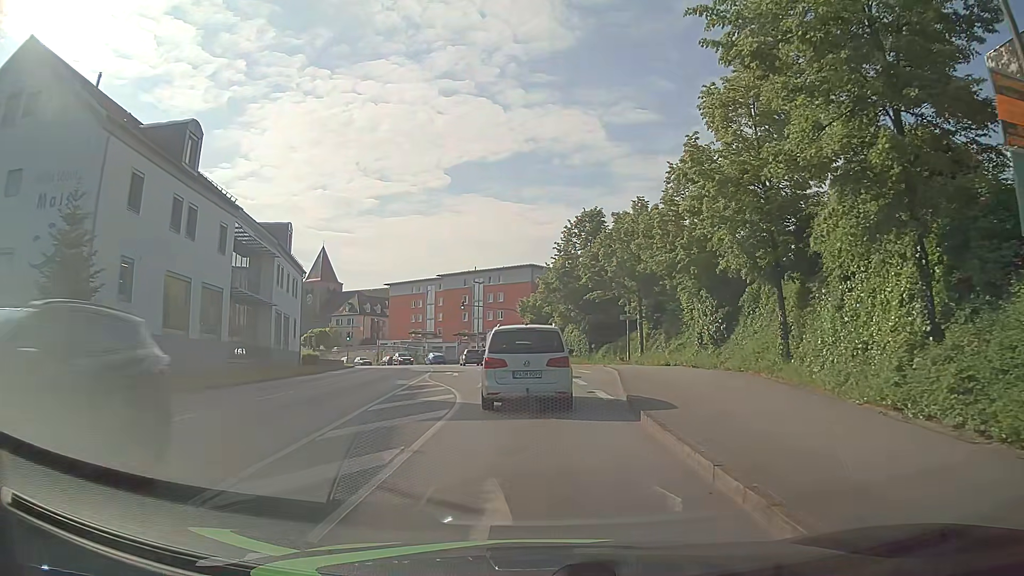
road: tertiary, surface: asphalt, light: Day
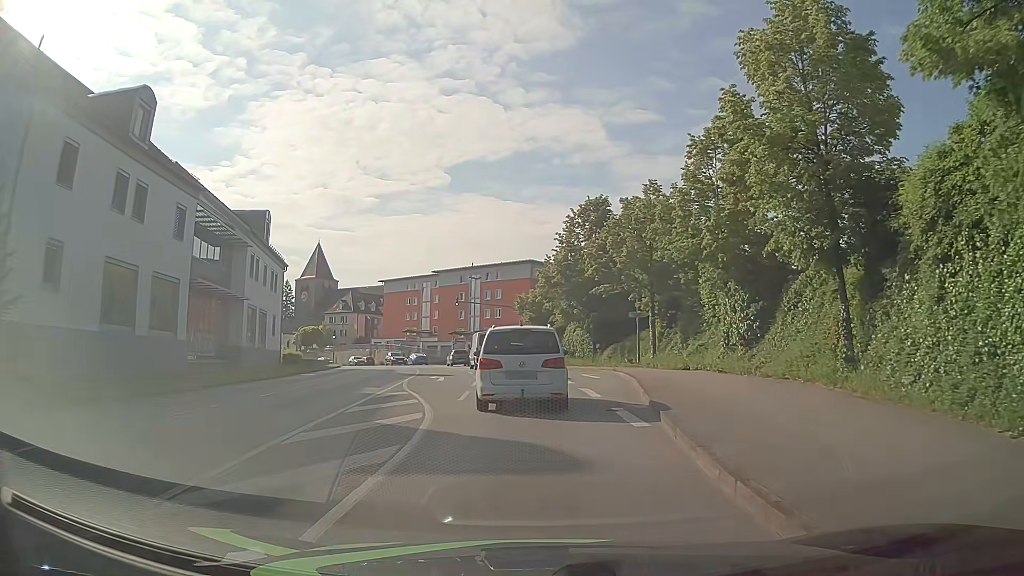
(0.0, +4.6) m; -1°
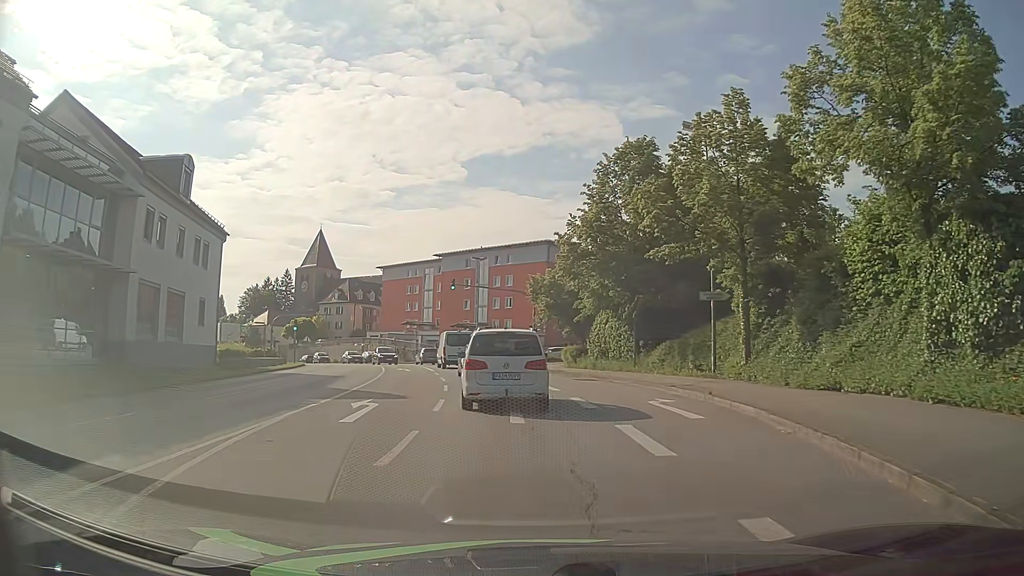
(0.0, +14.5) m; -1°
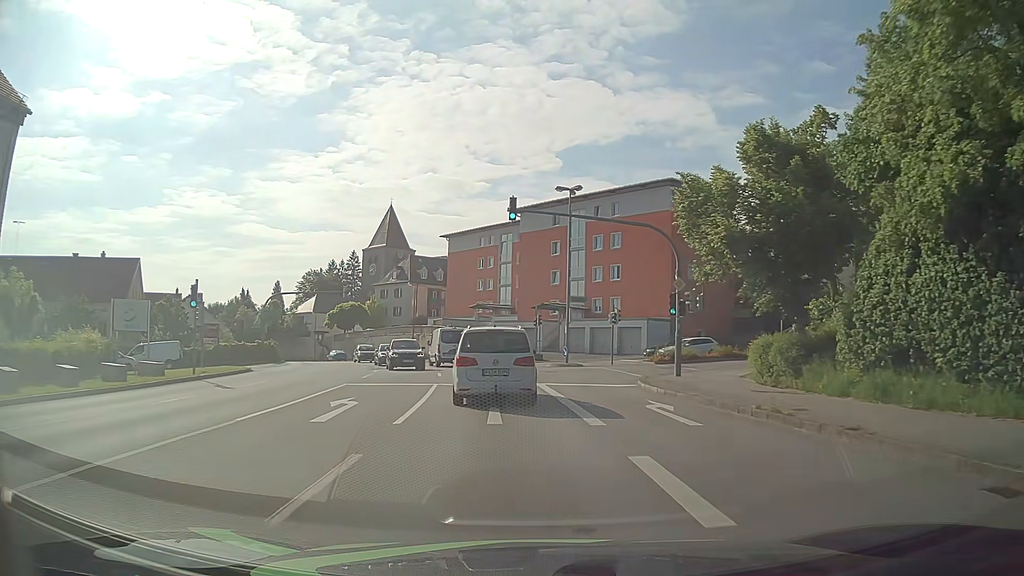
(-1.6, +26.9) m; -8°
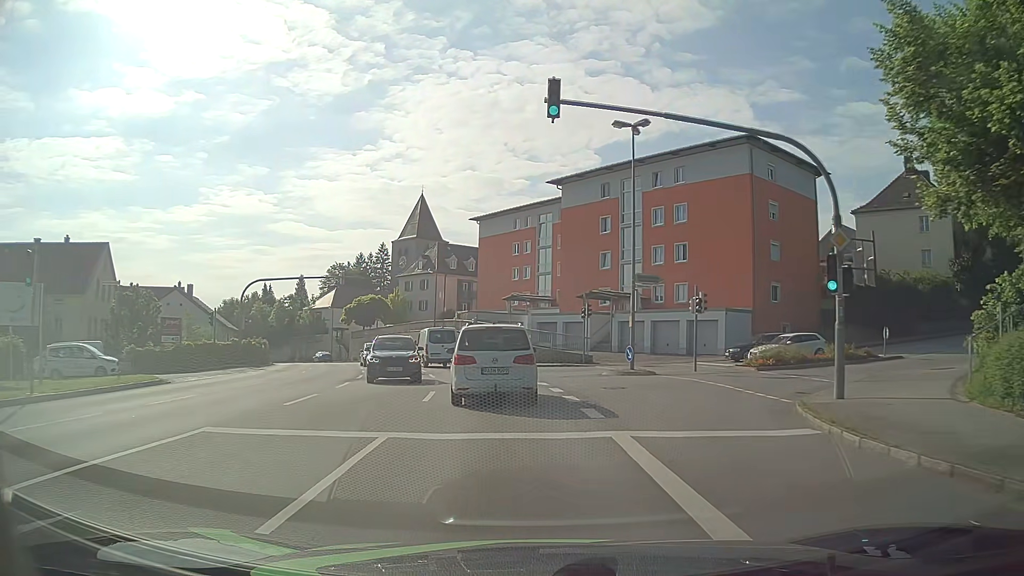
(-0.4, +11.6) m; -3°
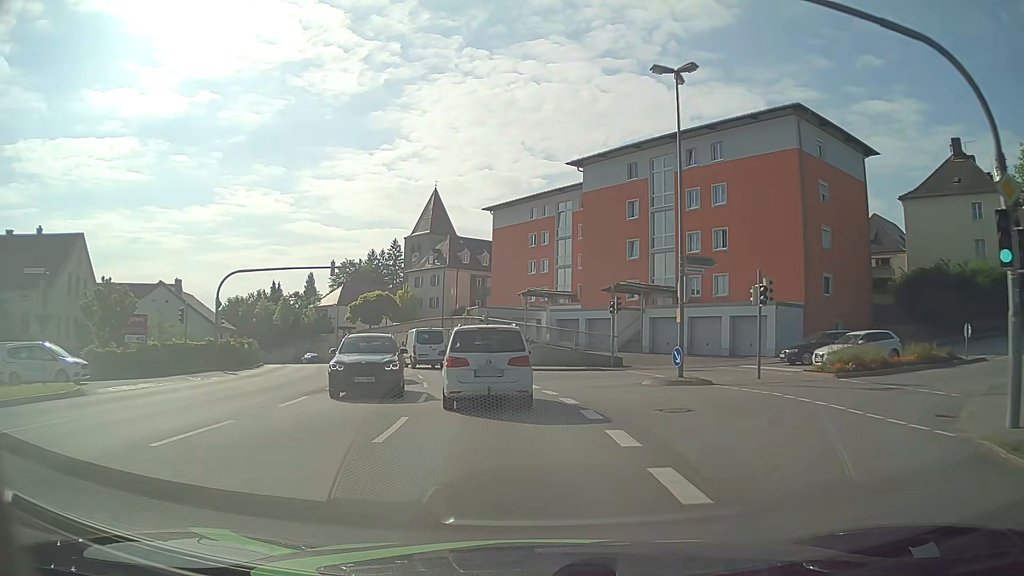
(-0.1, +5.9) m; -2°
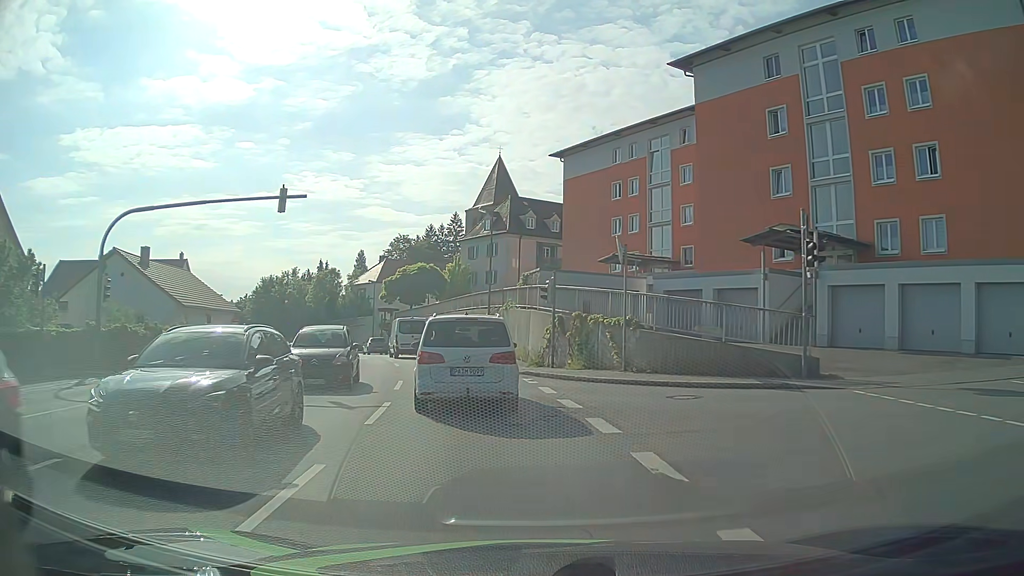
(-0.8, +17.1) m; -6°
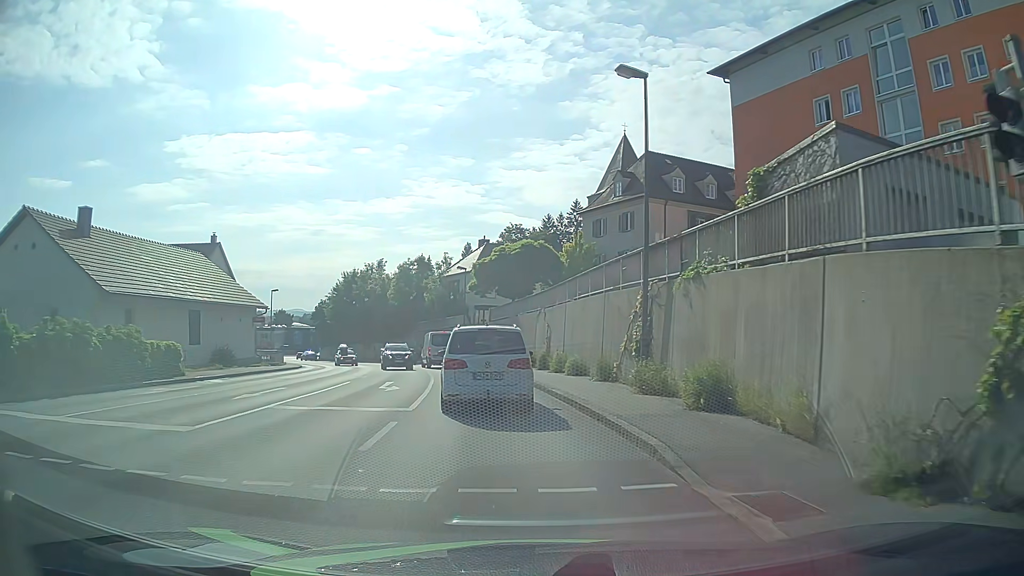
(-2.0, +20.0) m; -11°
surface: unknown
(0, +10) (-1, +20) (-3, +30) (-4, +40) (-7, +49) (-10, +59) (-14, +68) (-19, +77) (-24, +86) (-29, +94) m
